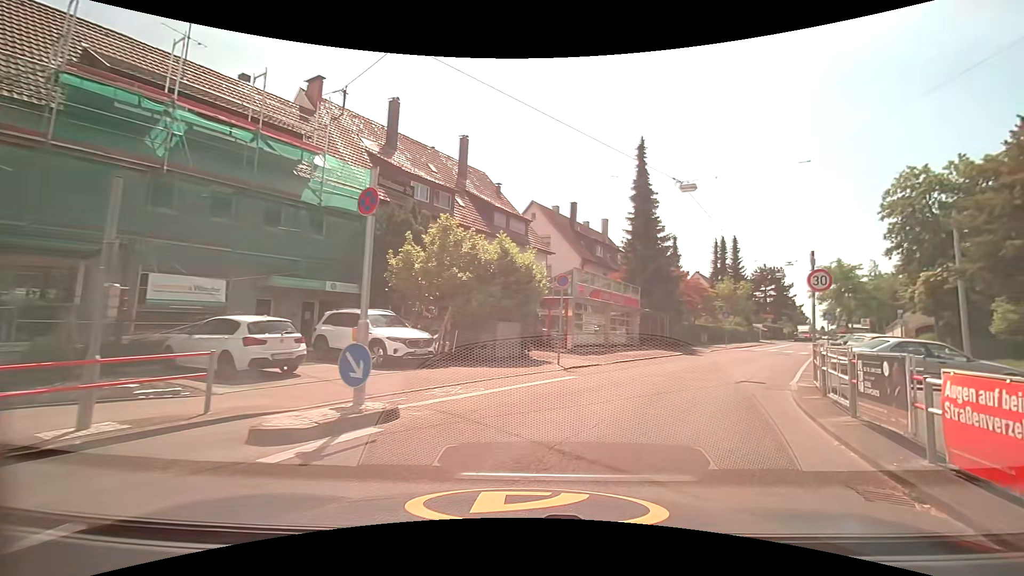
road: tertiary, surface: asphalt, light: Day
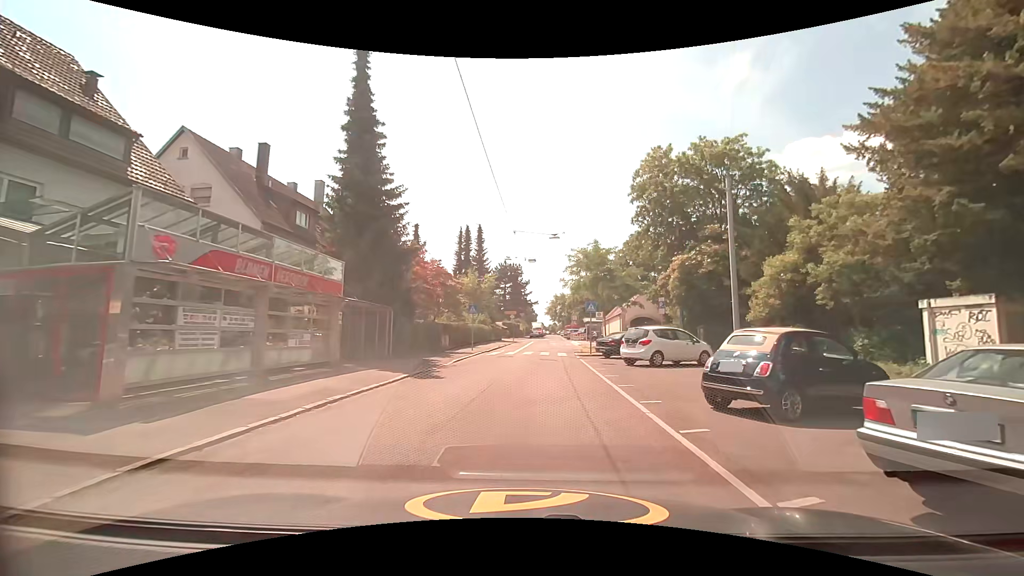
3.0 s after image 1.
(+4.2, +13.1) m; +31°
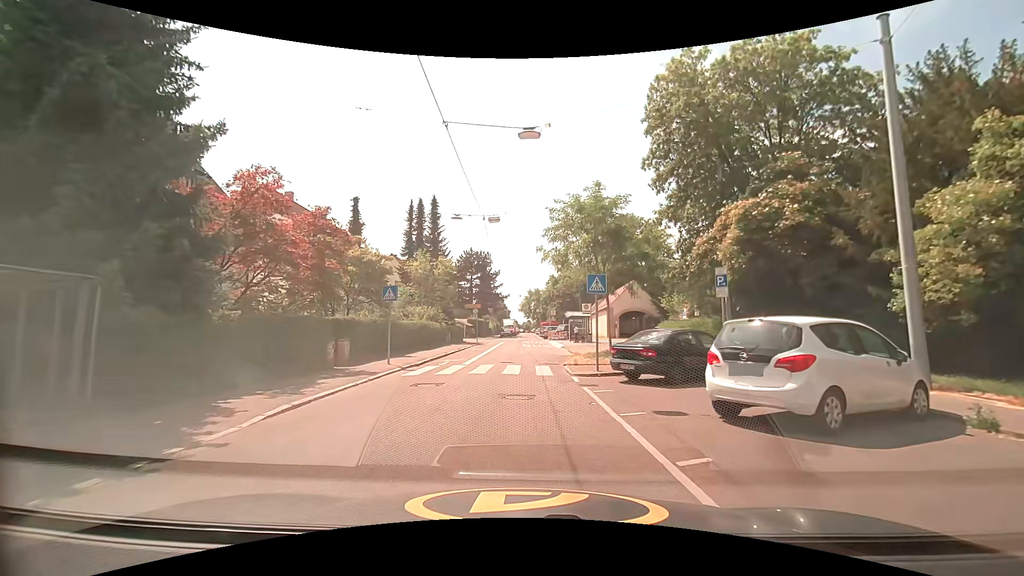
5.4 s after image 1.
(+0.7, +13.4) m; +3°
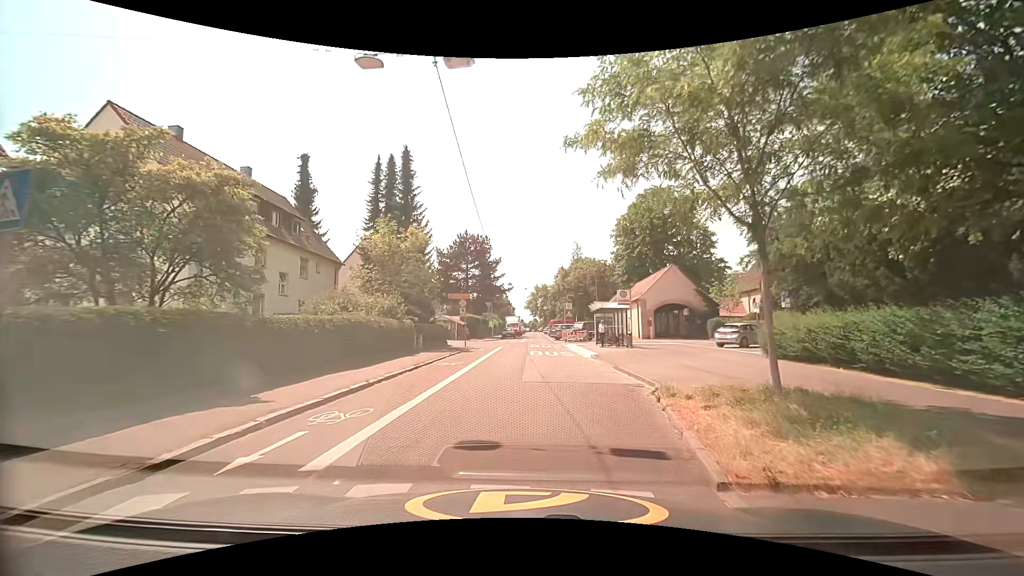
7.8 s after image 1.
(0.0, +14.4) m; 0°
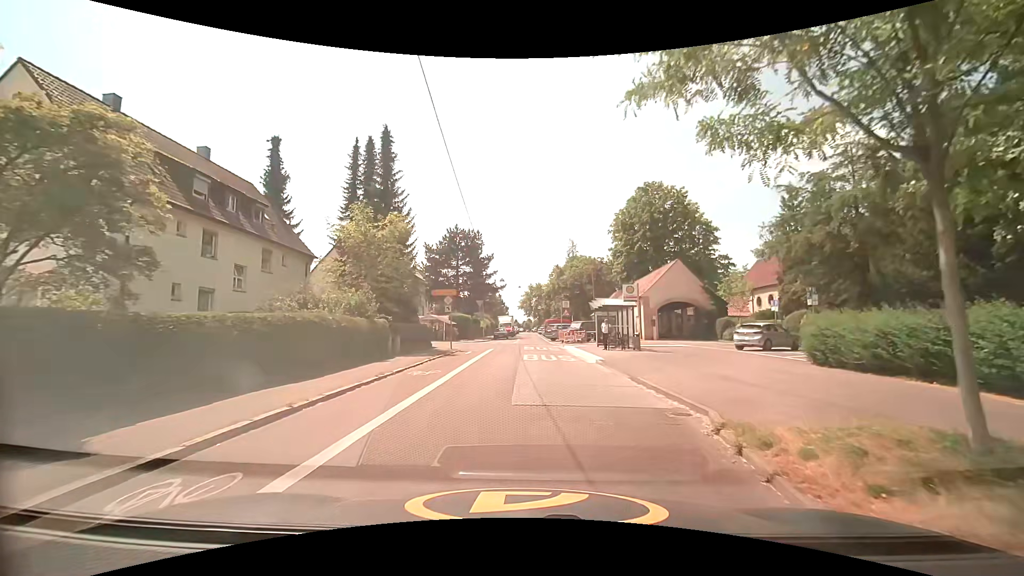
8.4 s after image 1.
(0.0, +3.8) m; 0°
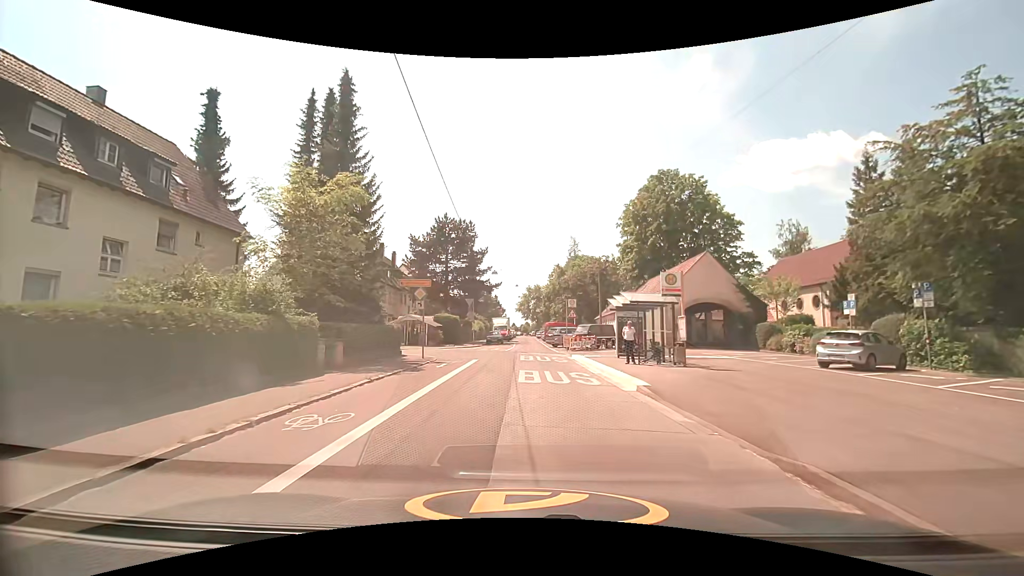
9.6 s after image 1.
(0.0, +7.8) m; 0°
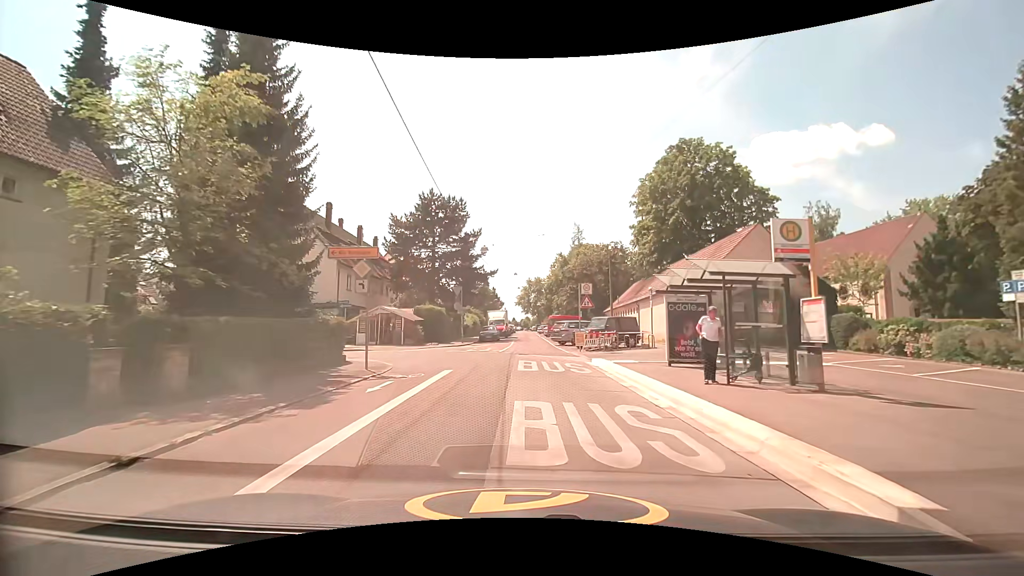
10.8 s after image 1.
(+0.1, +8.4) m; 0°
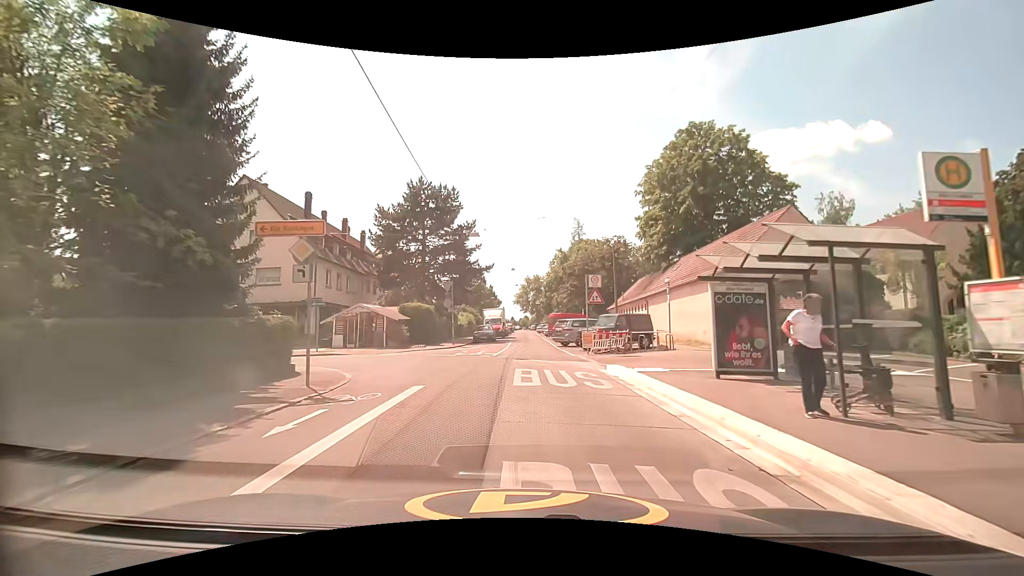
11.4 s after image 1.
(0.0, +3.9) m; 0°
(0, +10) (-3, +19) (-11, +24) (-21, +24) (-31, +25) (-41, +26) (-51, +28) (-61, +29) (-71, +30) (-81, +31) m
